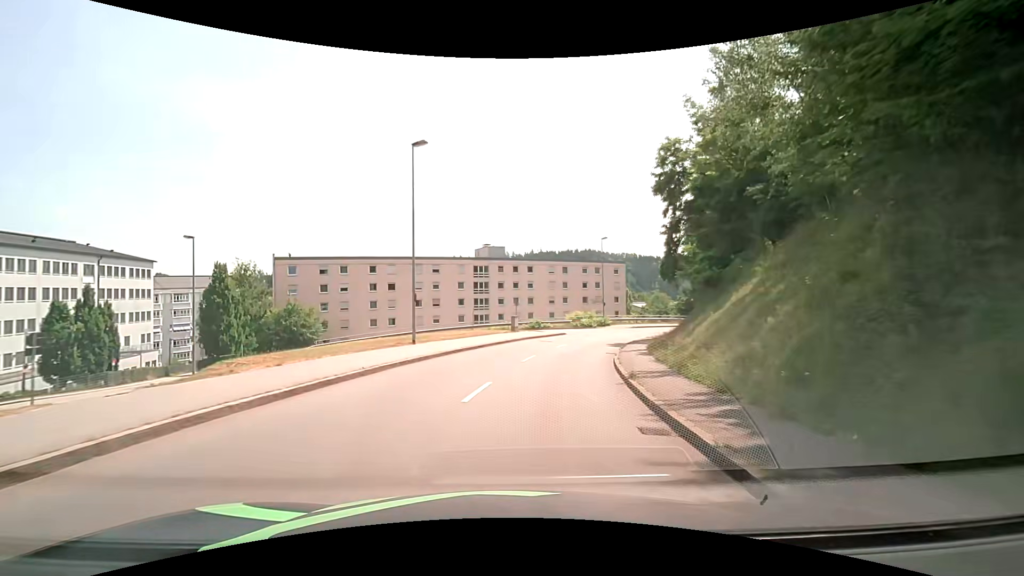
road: tertiary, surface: asphalt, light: Day
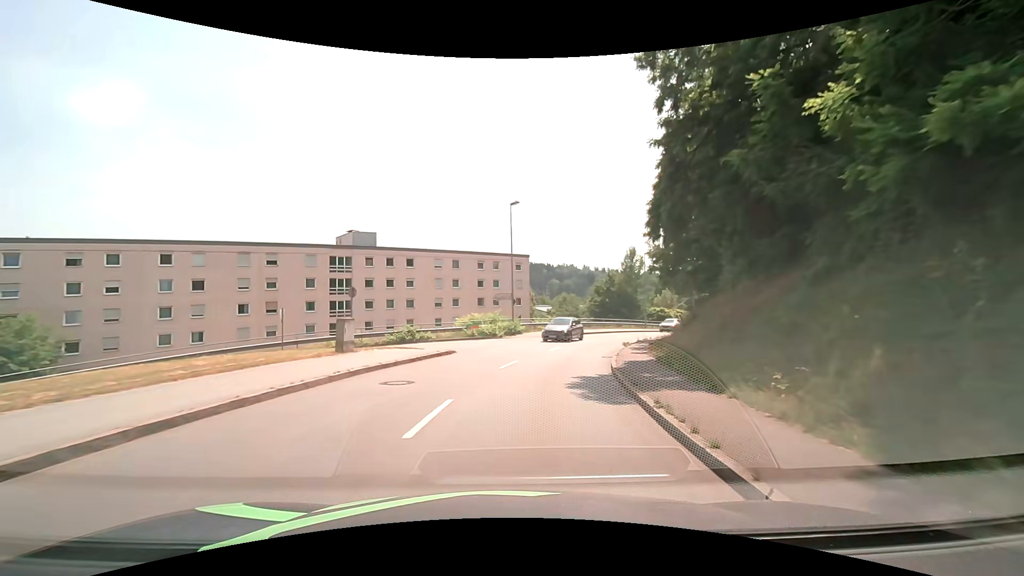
(+2.1, +20.3) m; +13°
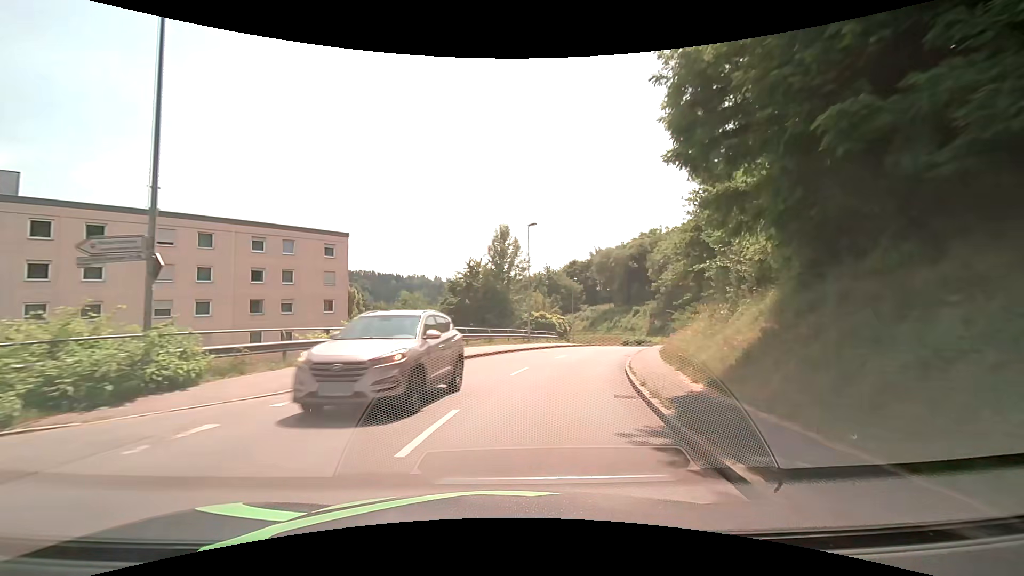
(+3.9, +26.7) m; +17°
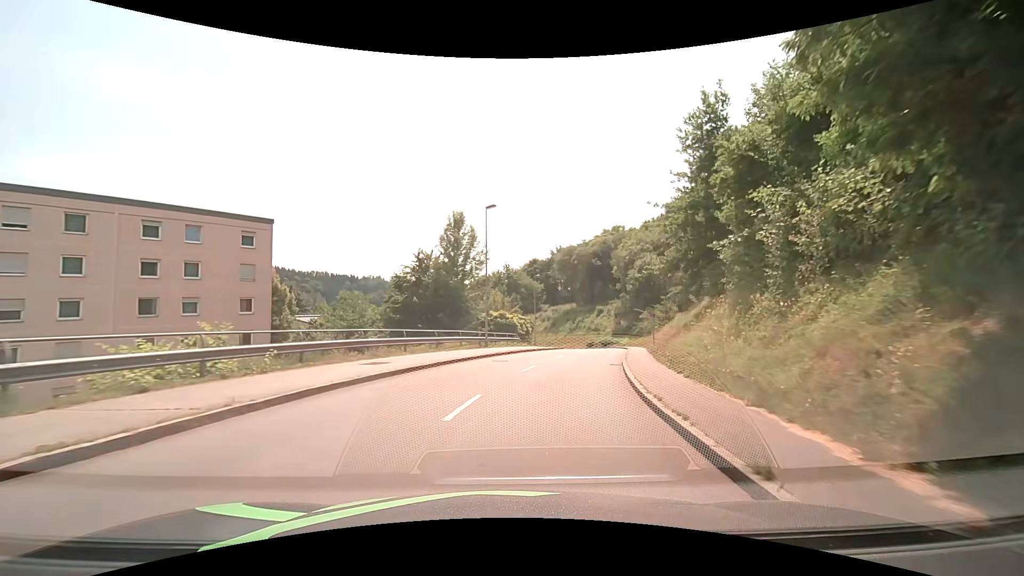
(+0.2, +6.8) m; +4°
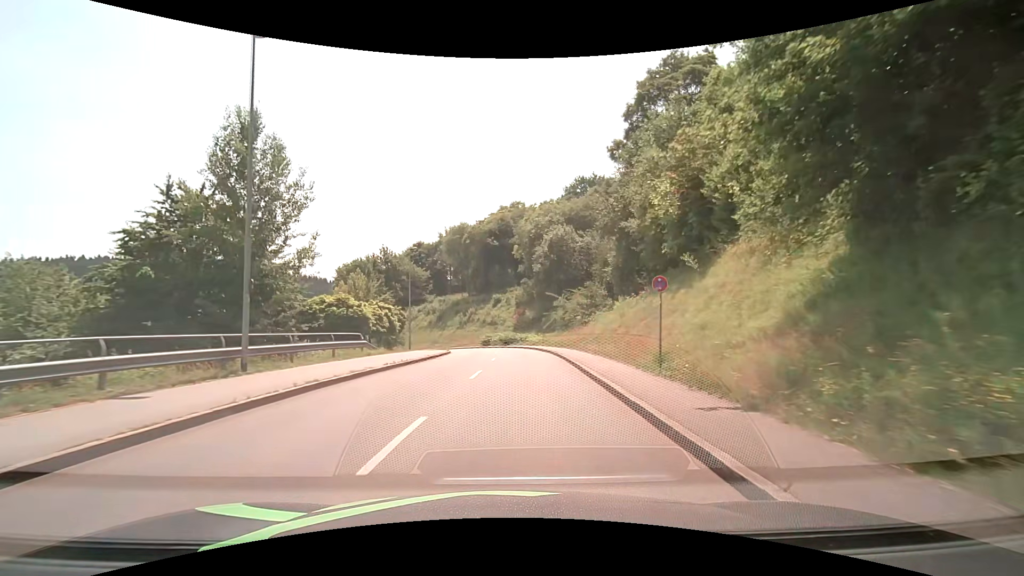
(+2.6, +20.1) m; +13°
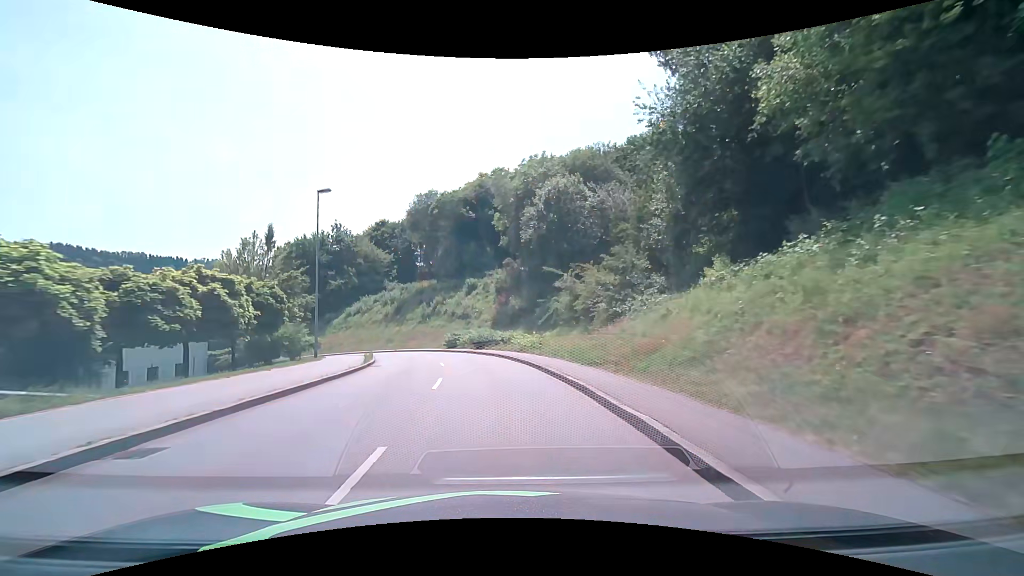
(+0.7, +19.7) m; +3°
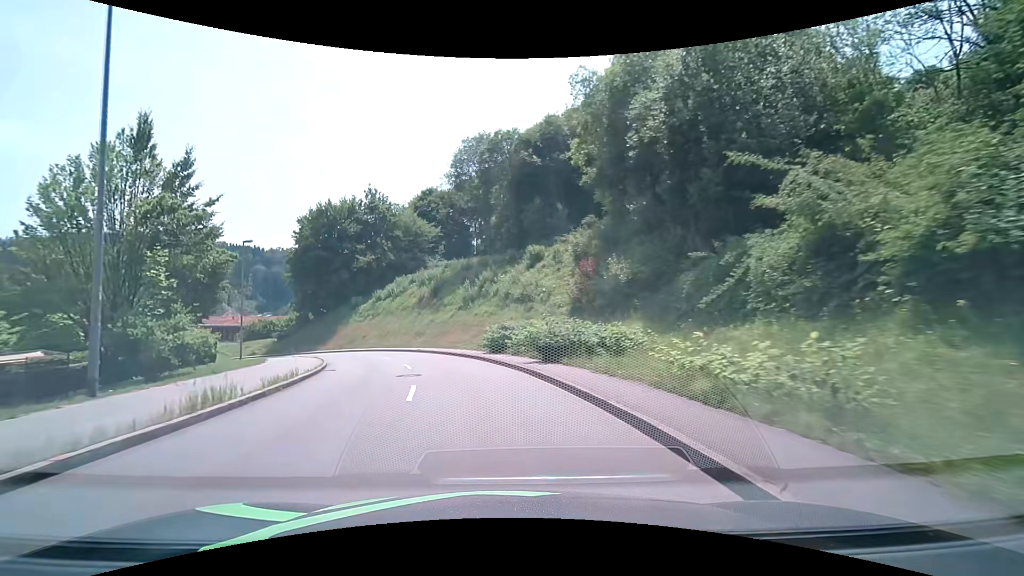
(-1.1, +20.5) m; -7°
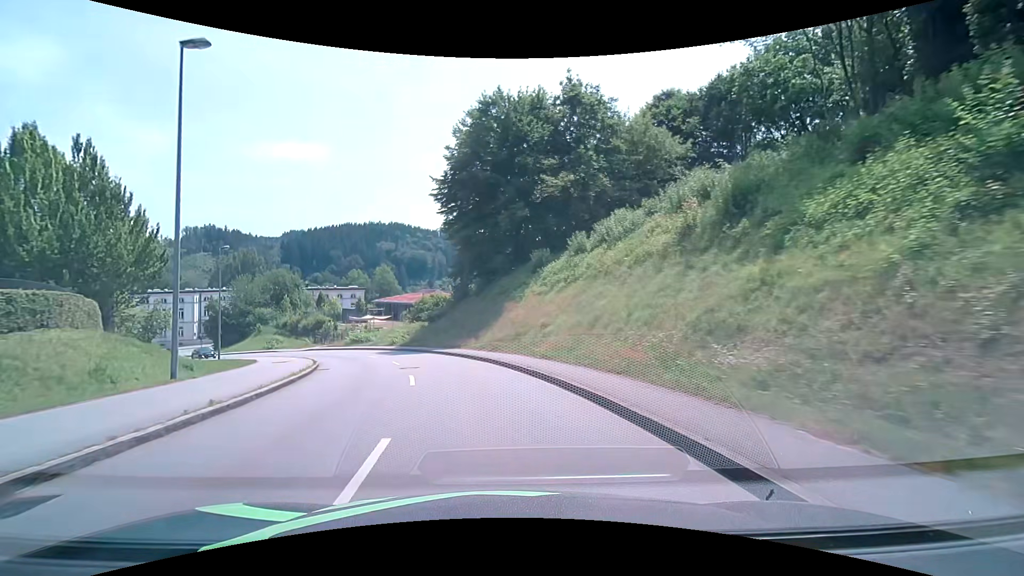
(-6.8, +32.9) m; -24°
(-1, +10) (-3, +20) (-6, +29) (-10, +38) (-16, +47) (-22, +54) (-29, +61) (-37, +68) (-44, +74) (-51, +81) m
